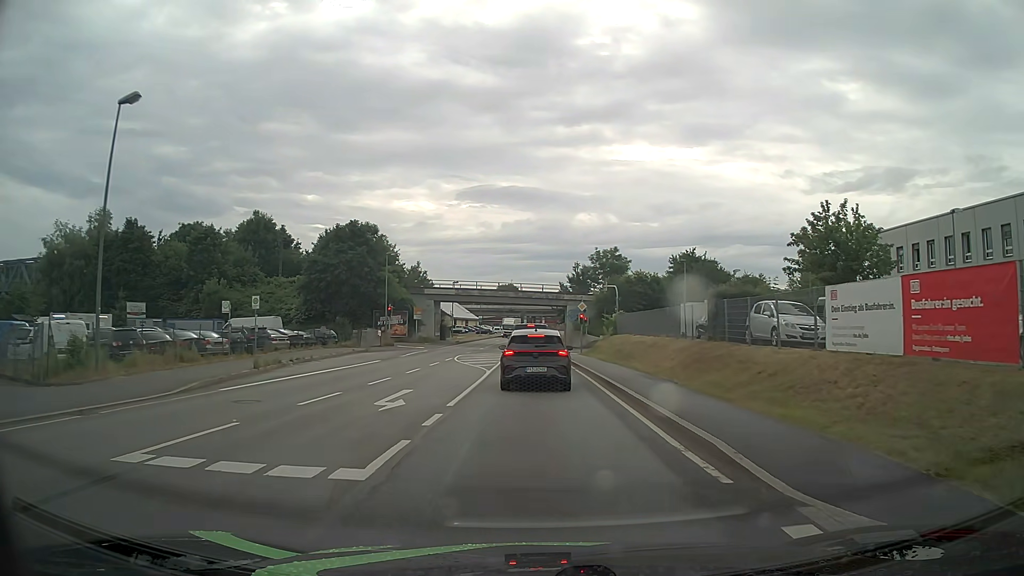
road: primary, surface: asphalt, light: Day
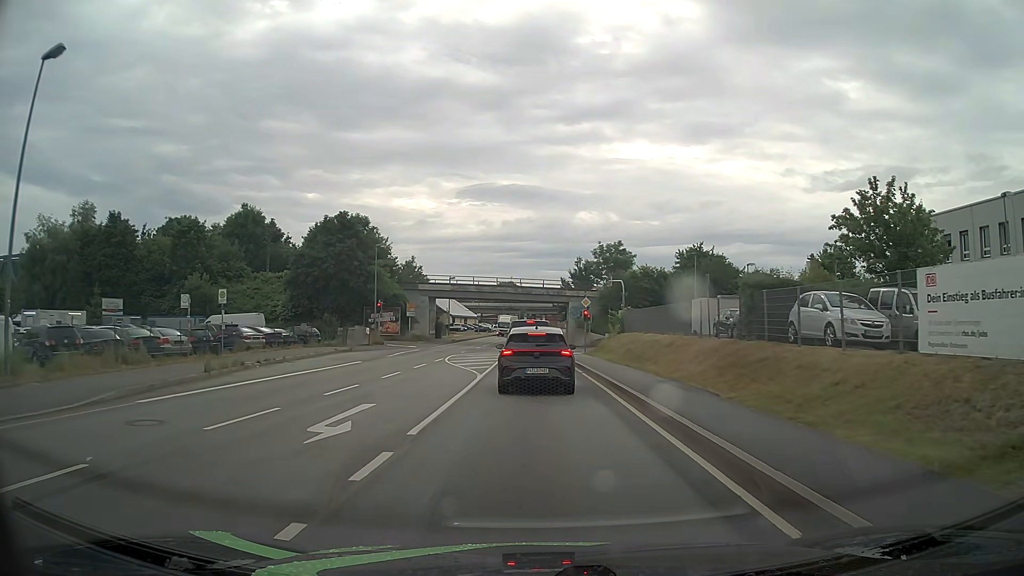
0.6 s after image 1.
(0.0, +3.9) m; 0°
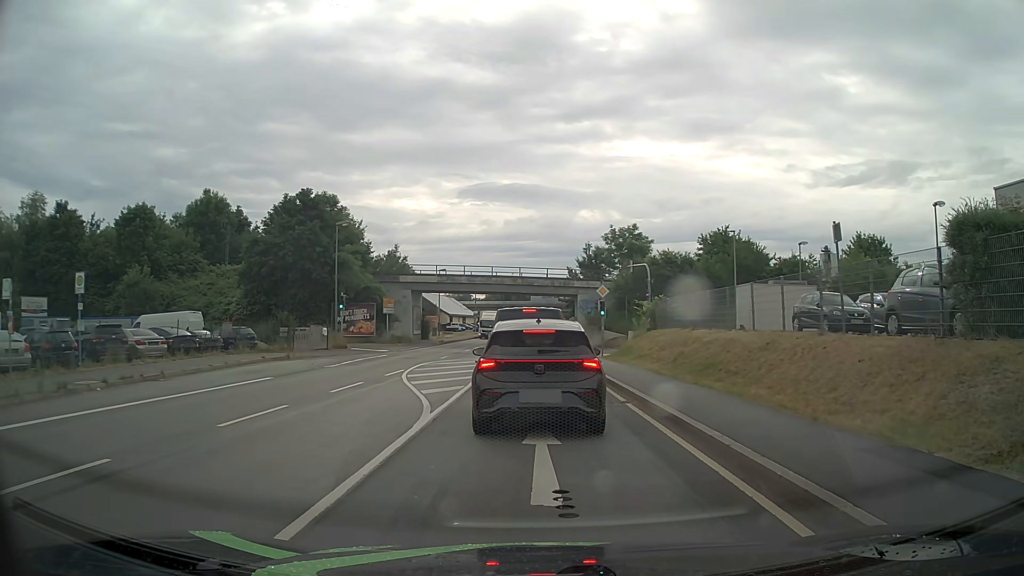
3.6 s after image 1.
(+0.1, +10.8) m; +1°
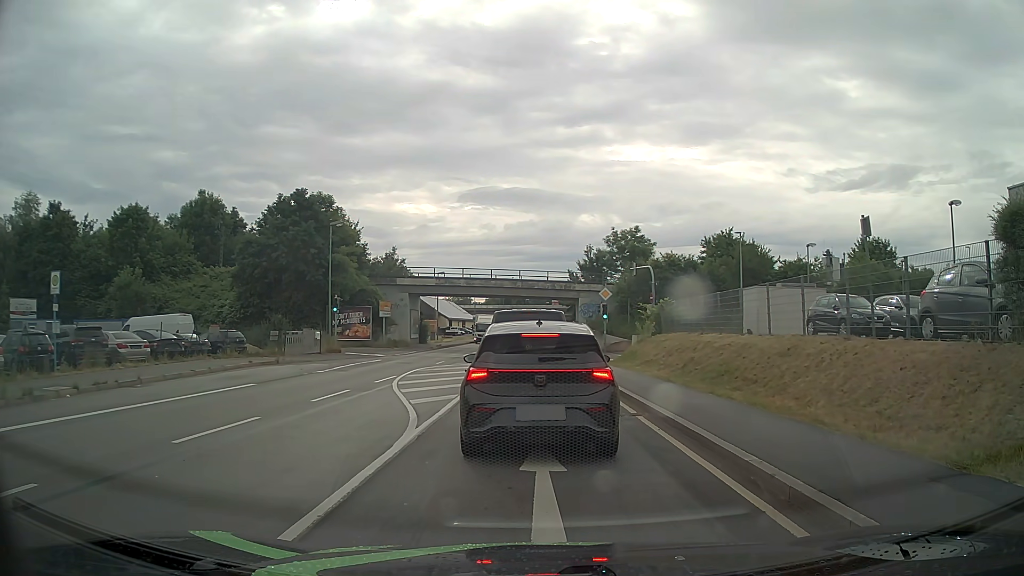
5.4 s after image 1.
(0.0, +1.4) m; 0°
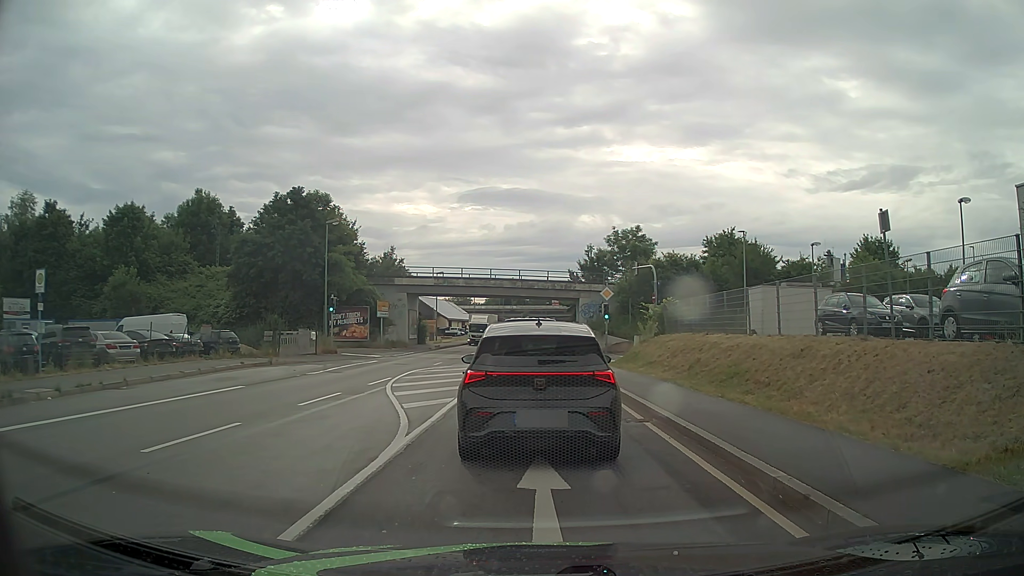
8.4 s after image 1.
(0.0, +0.8) m; 0°
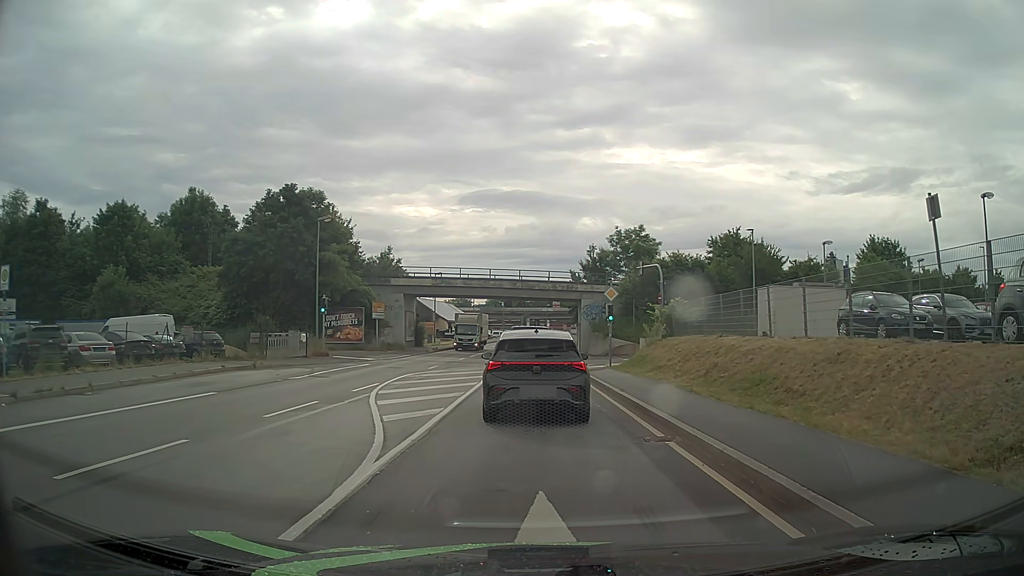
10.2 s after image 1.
(0.0, +2.0) m; 0°
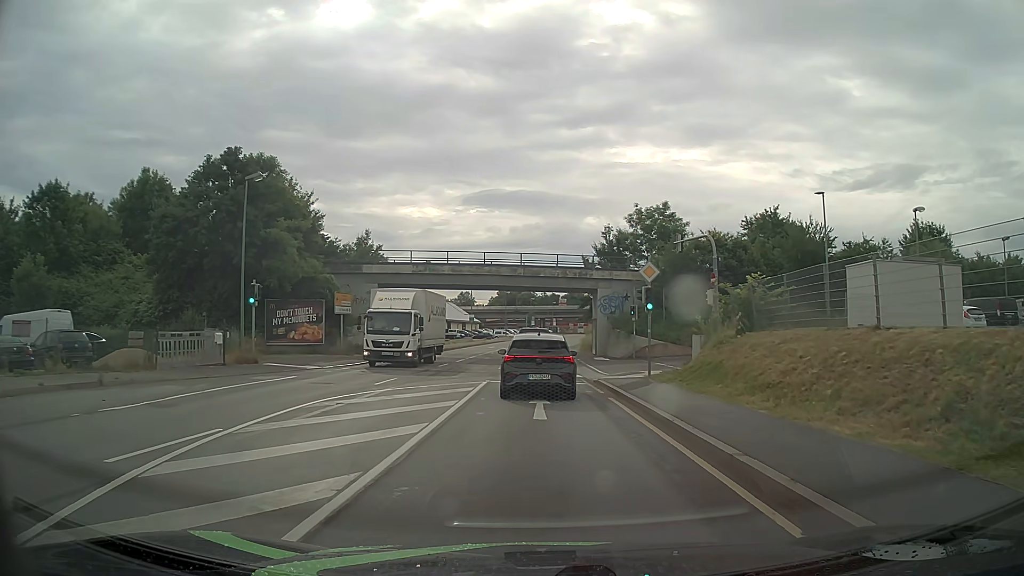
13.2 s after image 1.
(-0.2, +11.4) m; -1°
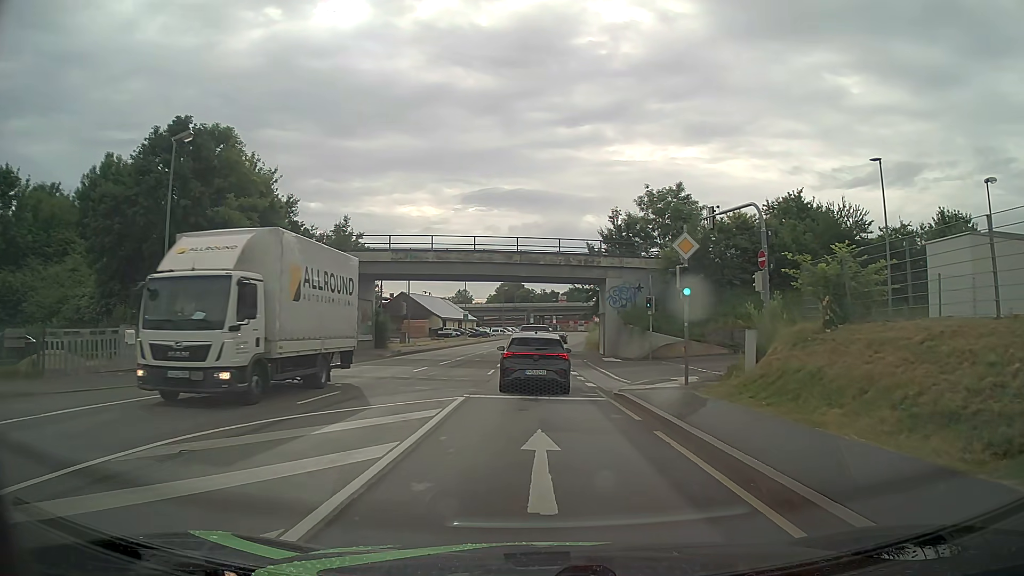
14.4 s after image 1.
(0.0, +6.6) m; 0°
(0, +10) (0, +20) (0, +30) (0, +40) (0, +50) (+1, +60) (+2, +70) (+3, +80) (+4, +90) (+5, +100) m
